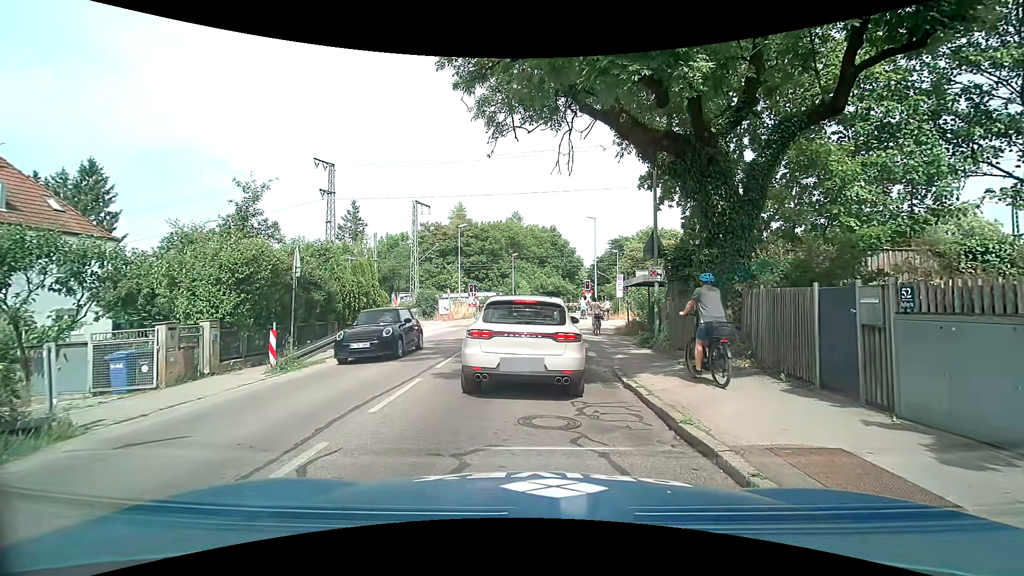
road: tertiary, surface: asphalt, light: Day
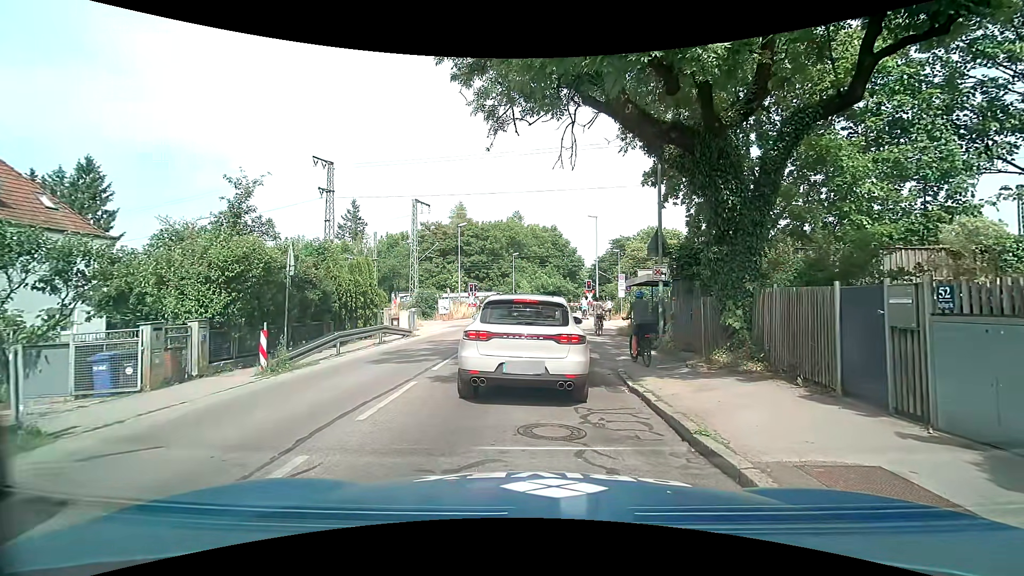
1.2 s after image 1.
(0.0, +0.5) m; 0°
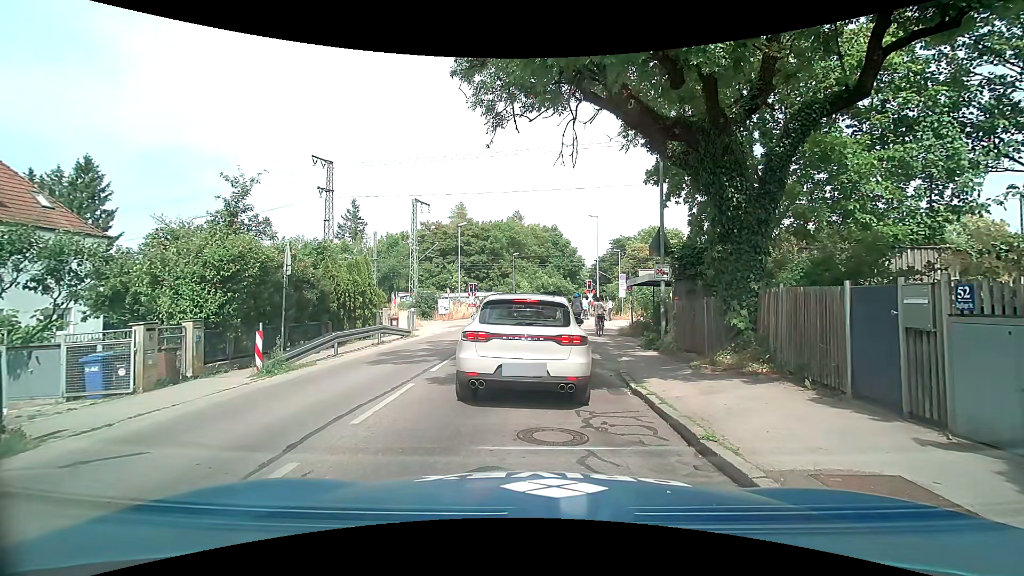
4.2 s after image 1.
(0.0, +0.3) m; 0°
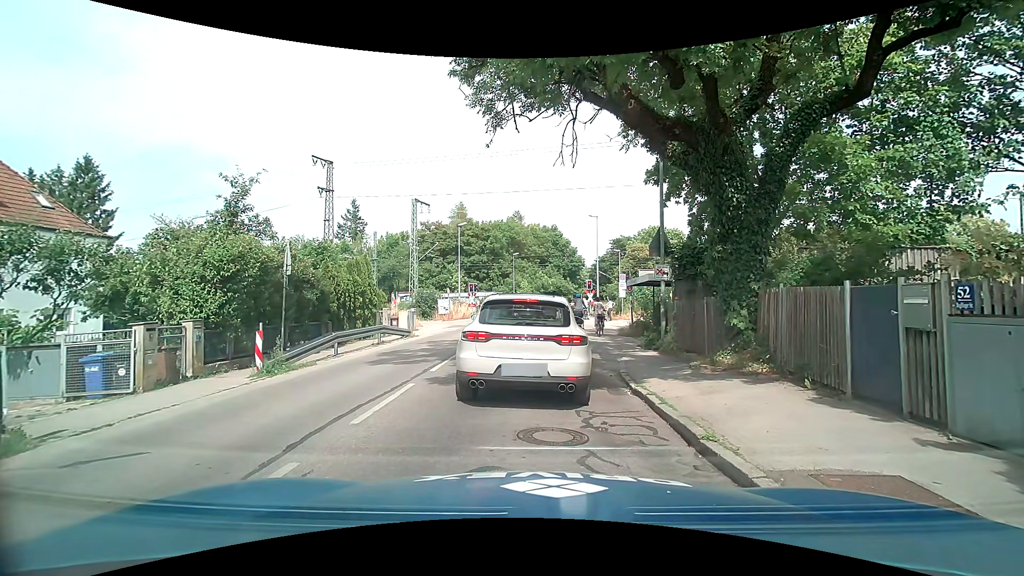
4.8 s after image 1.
(0.0, 0.0) m; 0°
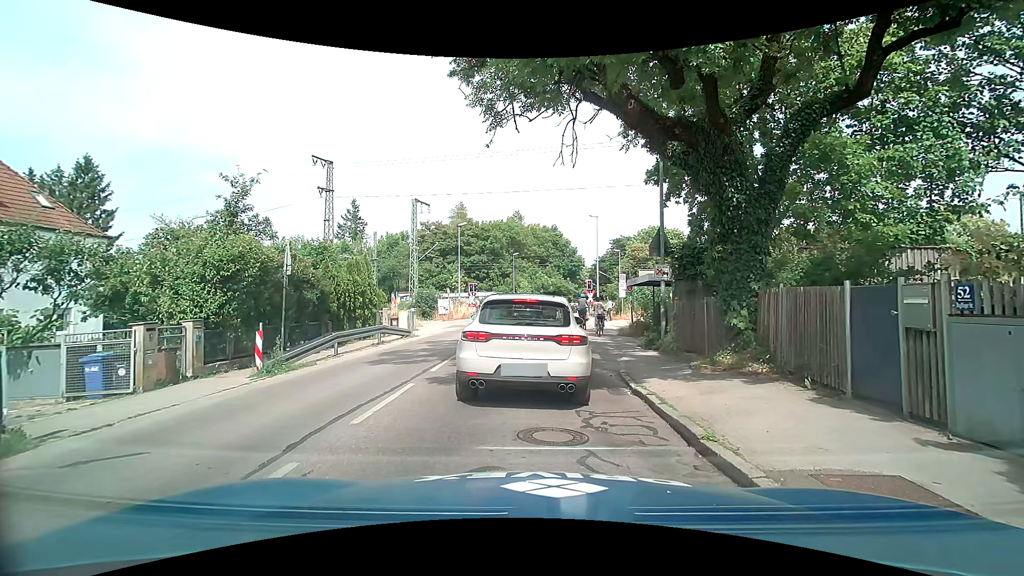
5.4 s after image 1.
(0.0, 0.0) m; 0°
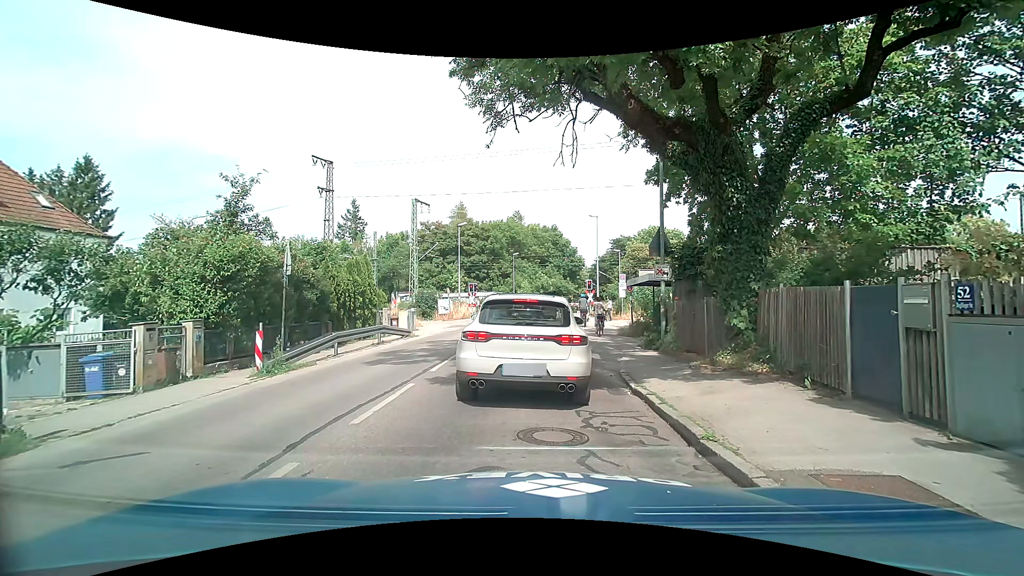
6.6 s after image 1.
(0.0, 0.0) m; 0°
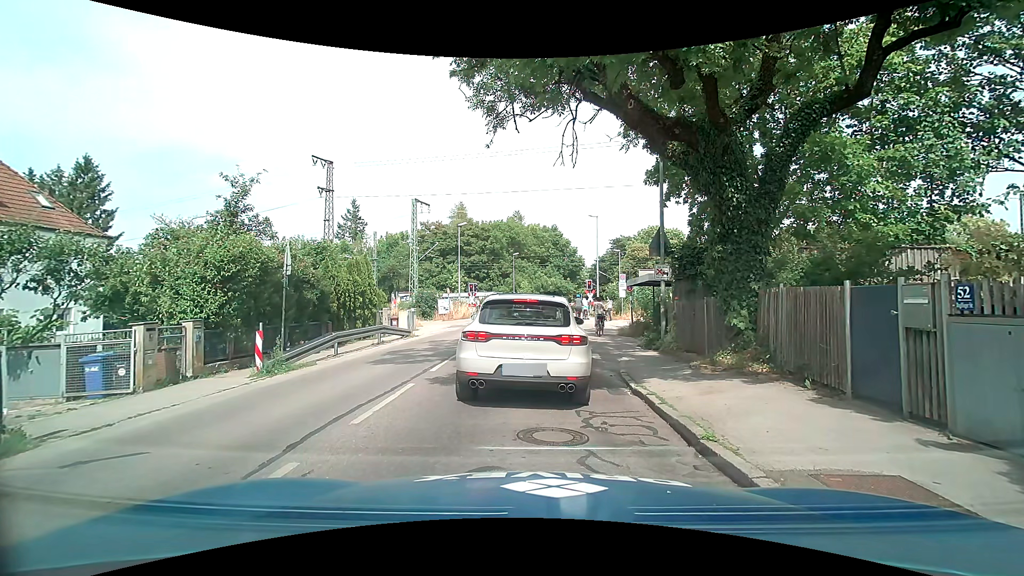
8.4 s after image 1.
(0.0, 0.0) m; 0°
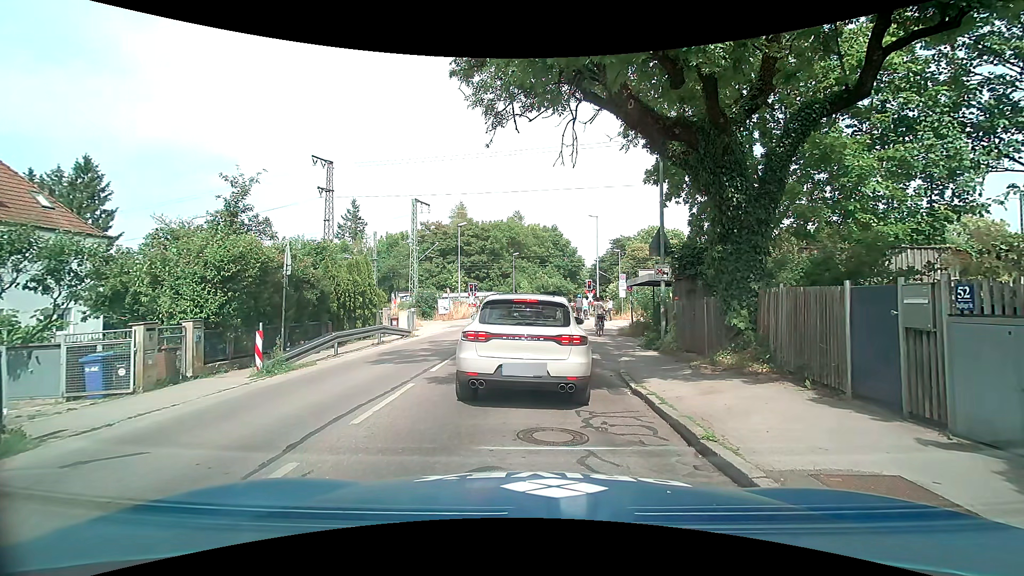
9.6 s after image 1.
(0.0, 0.0) m; 0°
